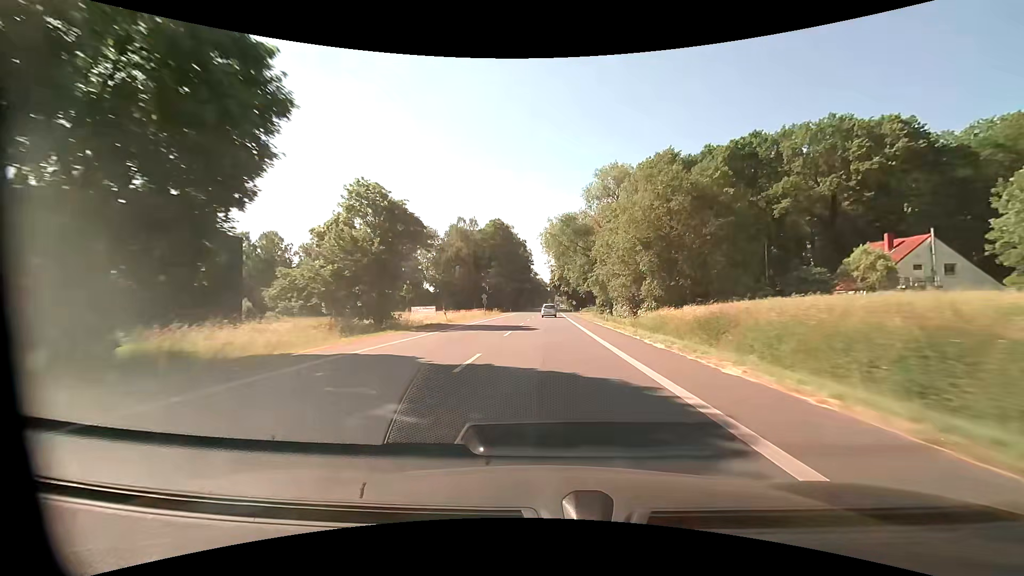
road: primary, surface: asphalt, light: Day
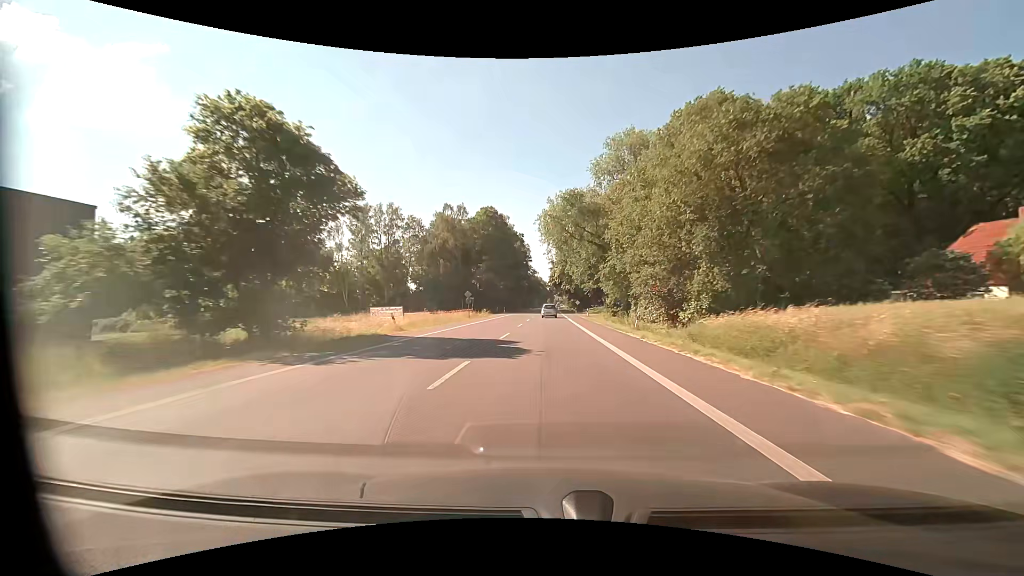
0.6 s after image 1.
(0.0, +14.1) m; 0°
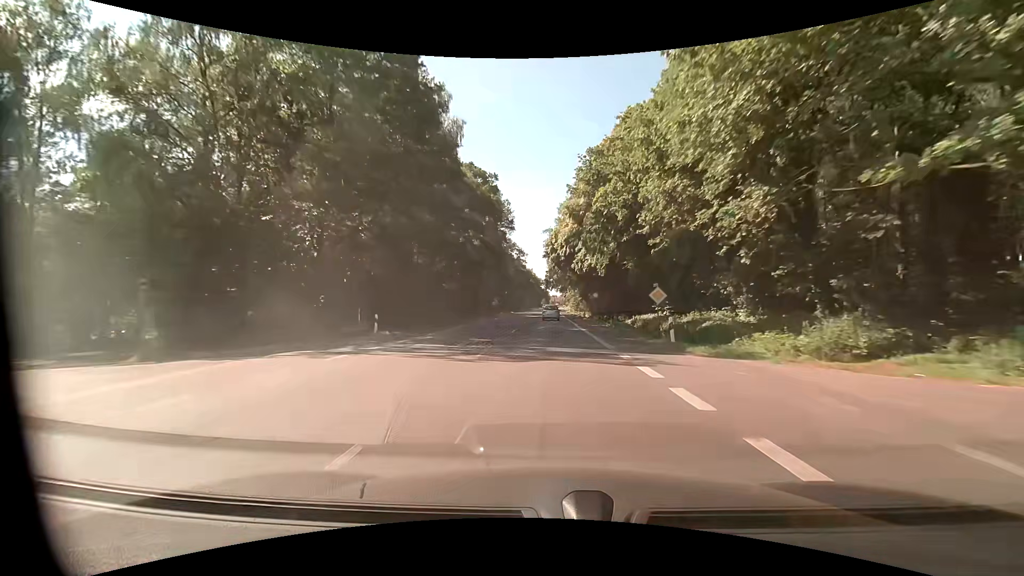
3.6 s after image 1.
(+0.4, +67.6) m; 0°
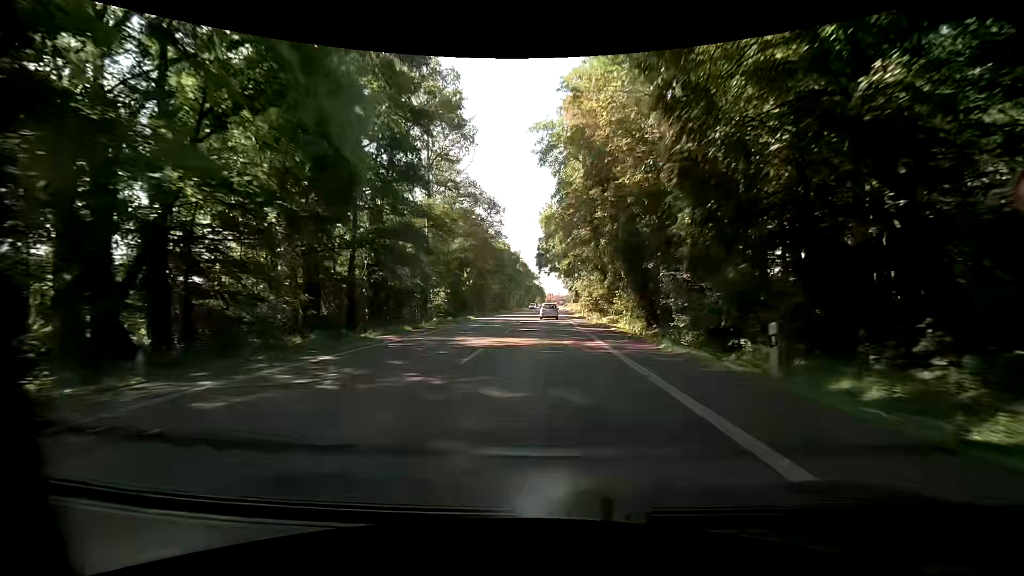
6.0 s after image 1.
(+0.5, +49.9) m; +1°
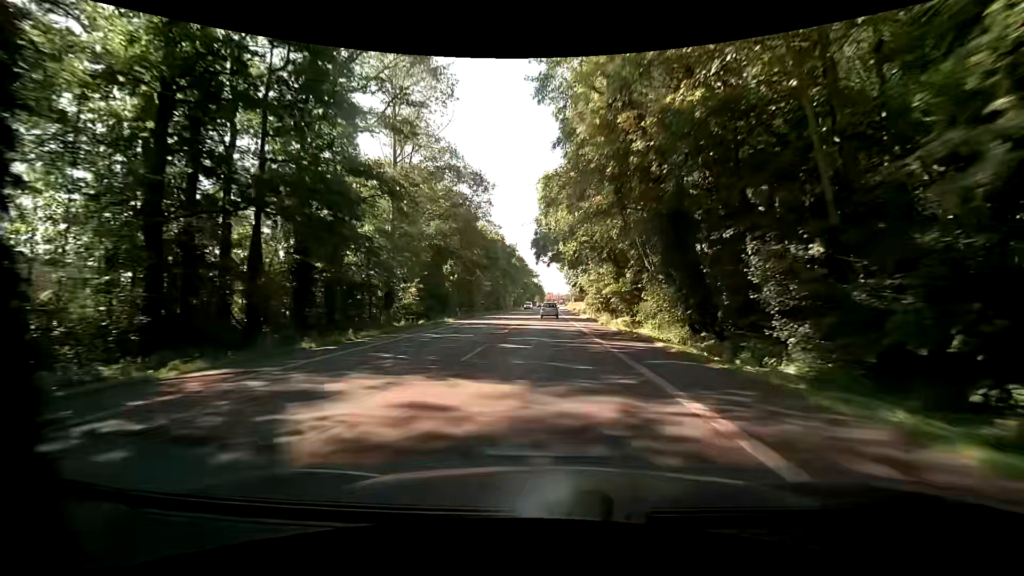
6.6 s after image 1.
(0.0, +11.5) m; 0°
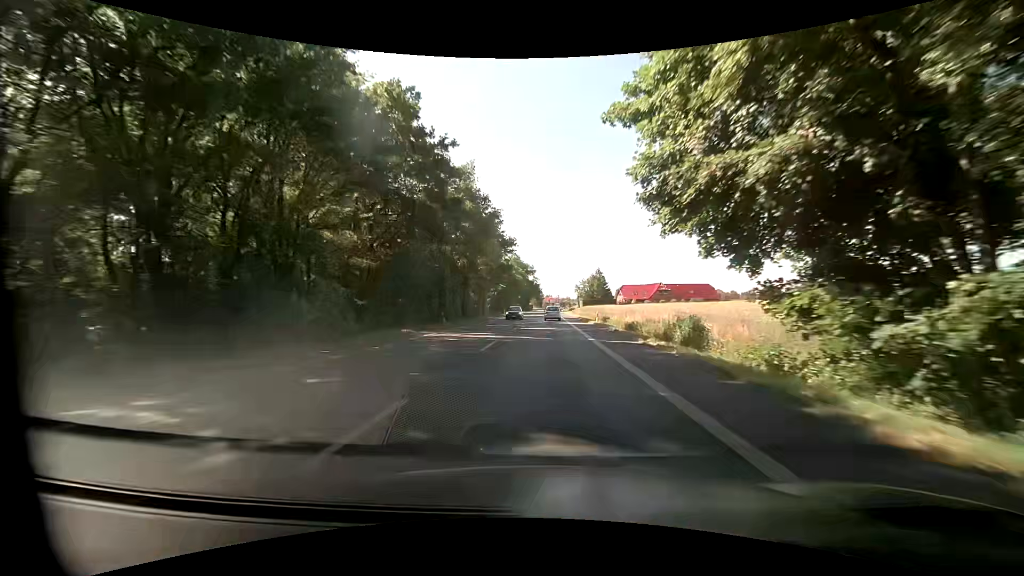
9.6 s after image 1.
(+0.2, +56.9) m; 0°
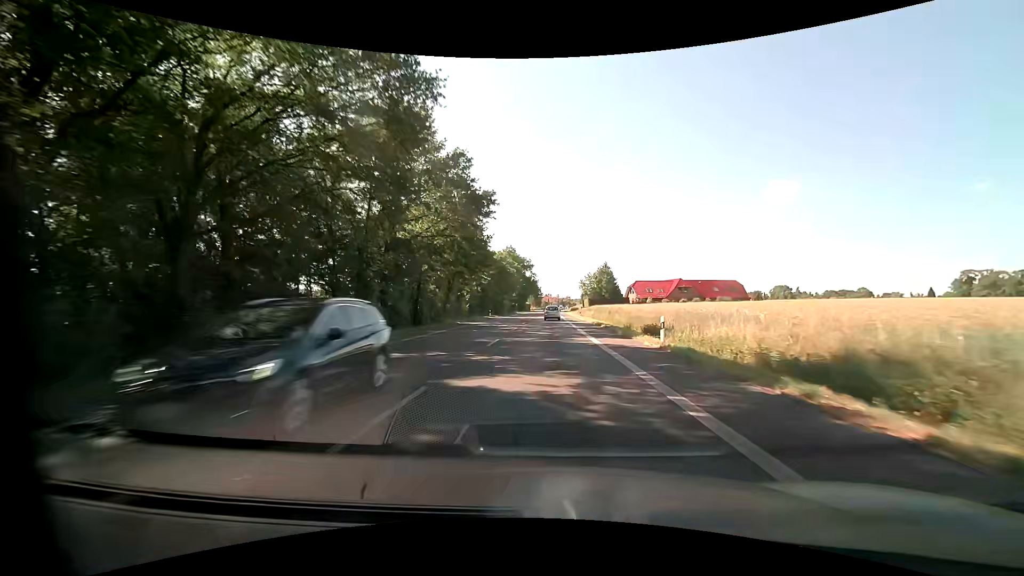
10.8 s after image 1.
(+0.3, +23.3) m; +1°
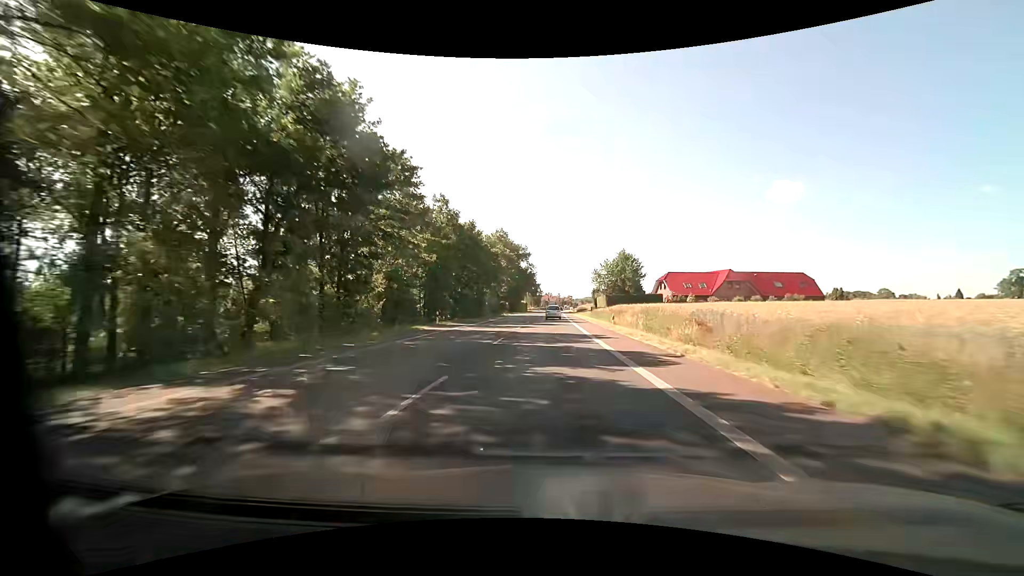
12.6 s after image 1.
(+0.1, +35.2) m; 0°
(0, +10) (0, +20) (0, +30) (0, +40) (0, +50) (0, +60) (0, +70) (+1, +80) (+1, +90) (+1, +100) m
